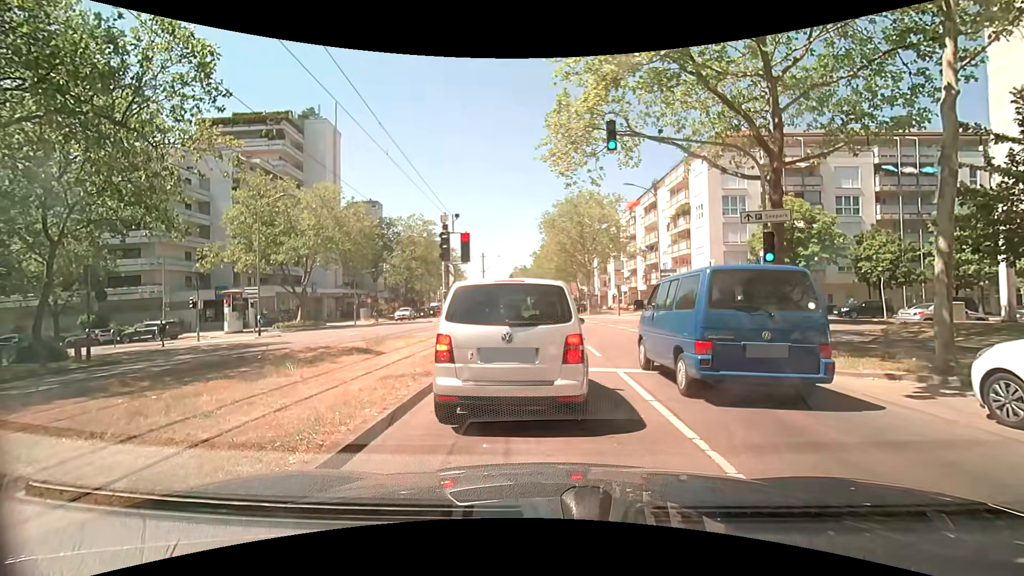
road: tertiary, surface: asphalt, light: Day
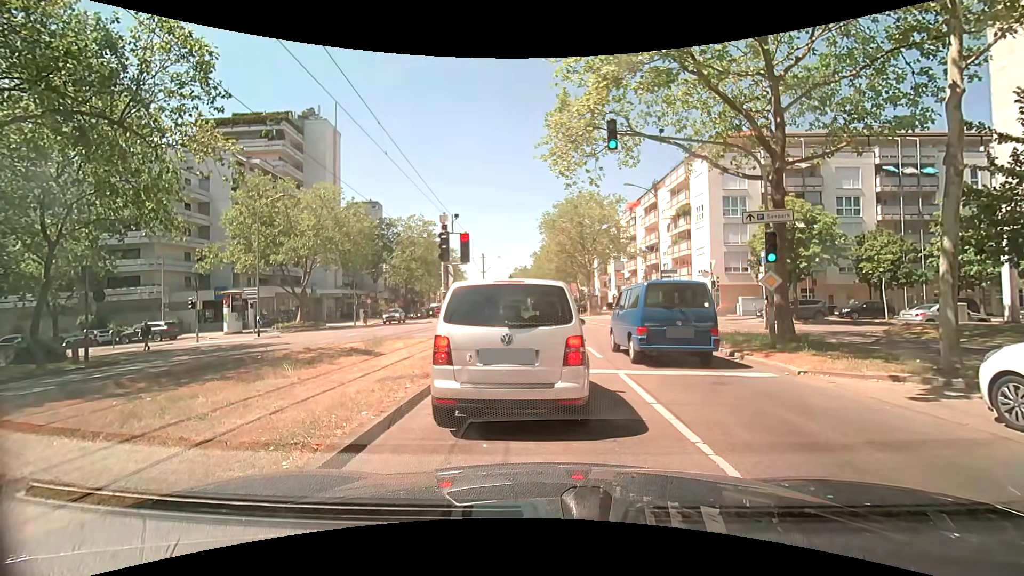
(0.0, +0.2) m; 0°
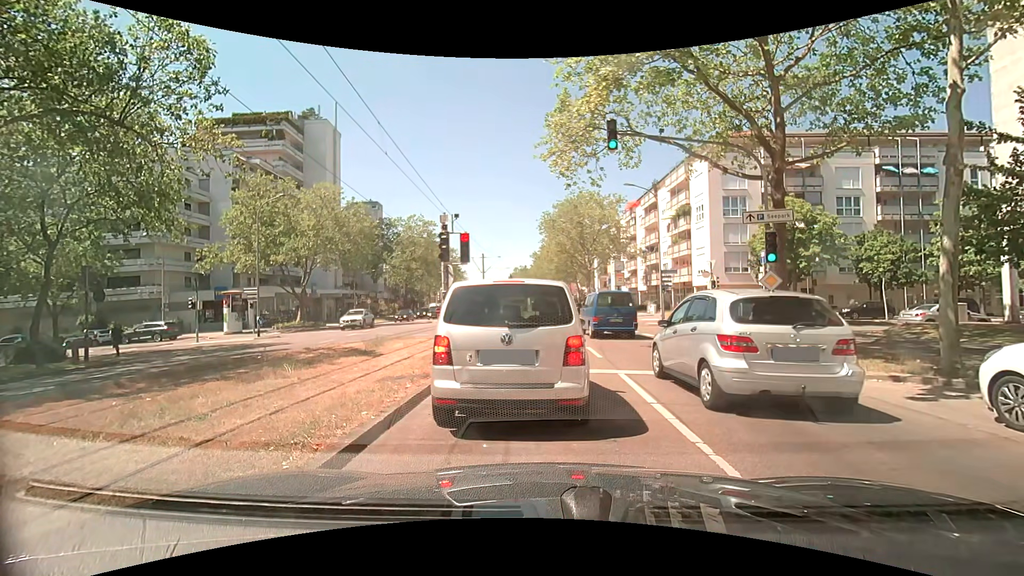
(0.0, 0.0) m; 0°
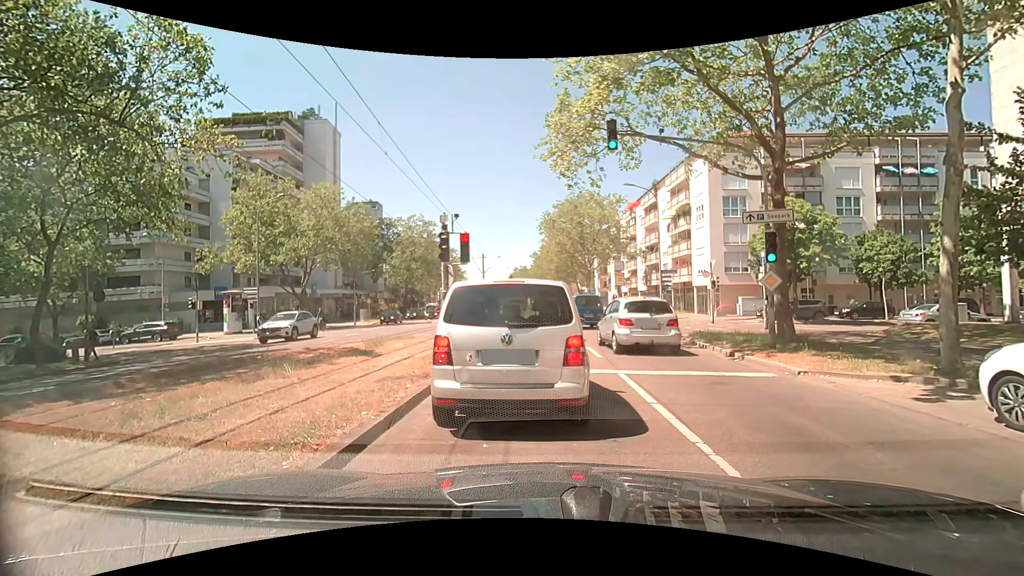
(0.0, 0.0) m; 0°
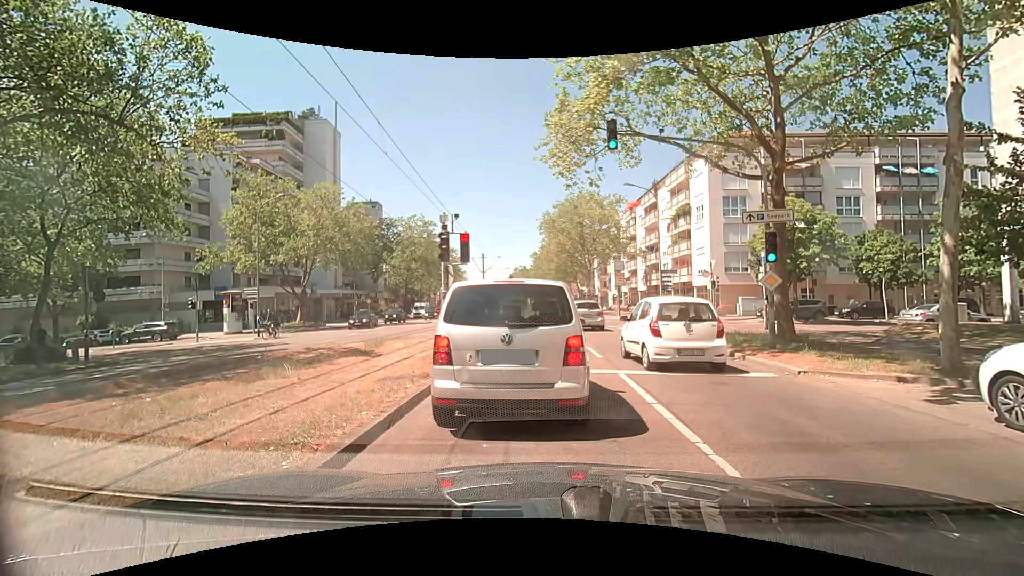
(0.0, 0.0) m; 0°
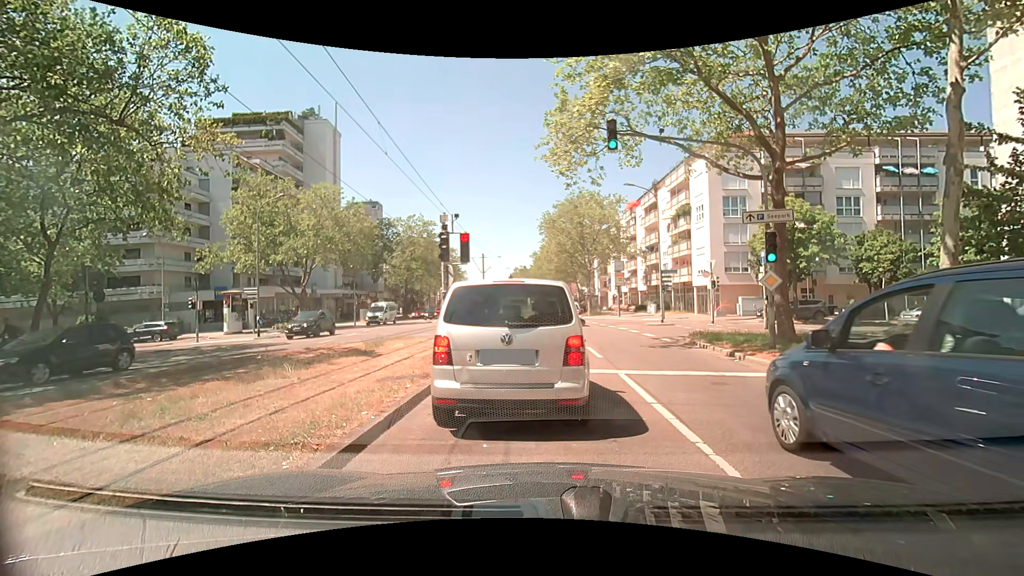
(0.0, 0.0) m; 0°
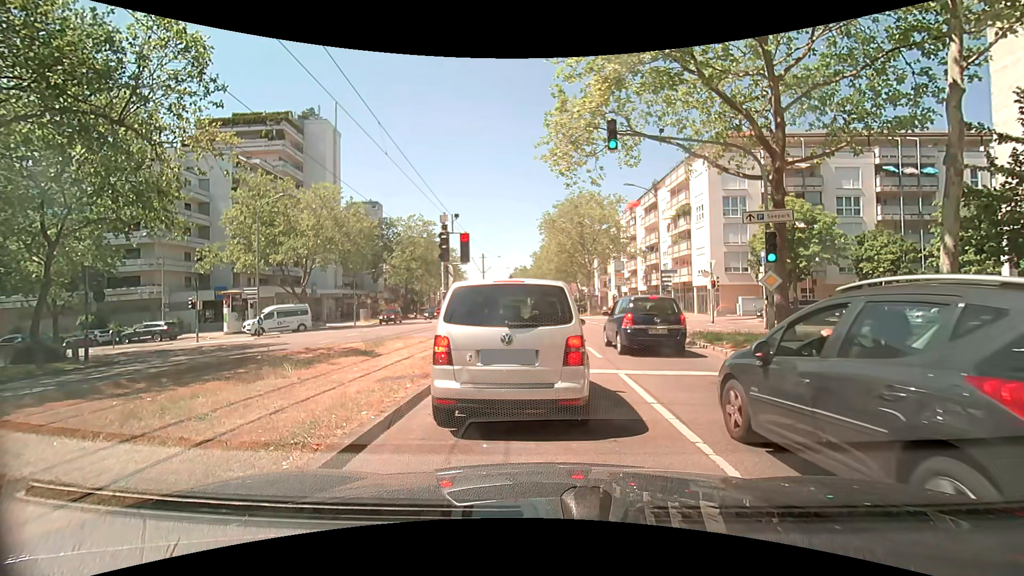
(0.0, 0.0) m; 0°
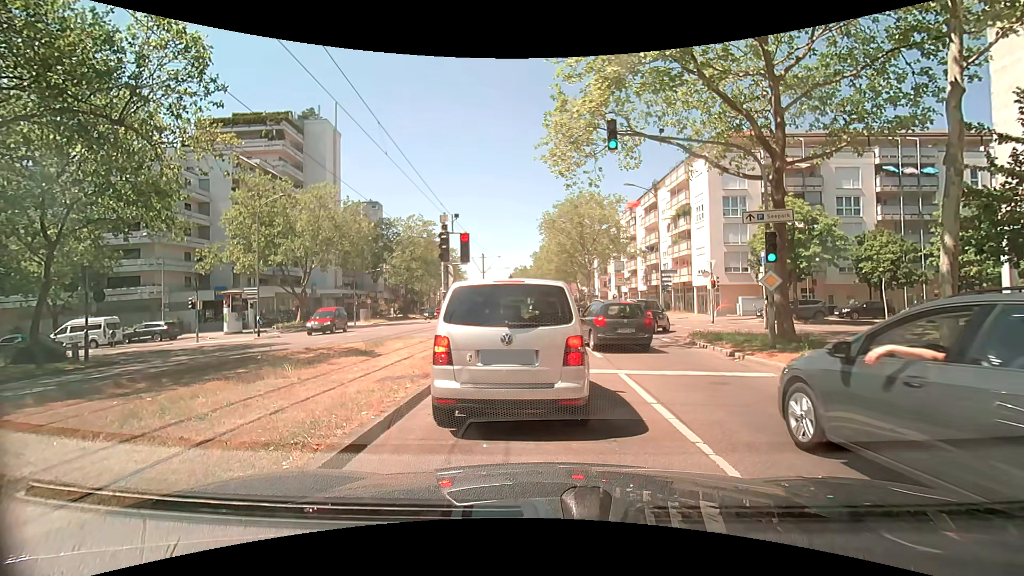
(0.0, 0.0) m; 0°
